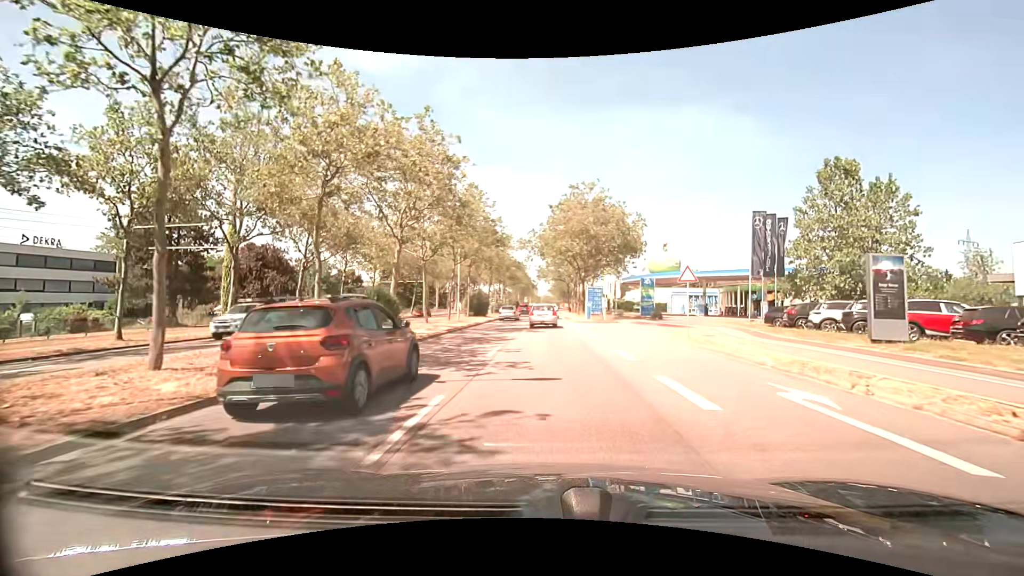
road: primary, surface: asphalt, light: Day
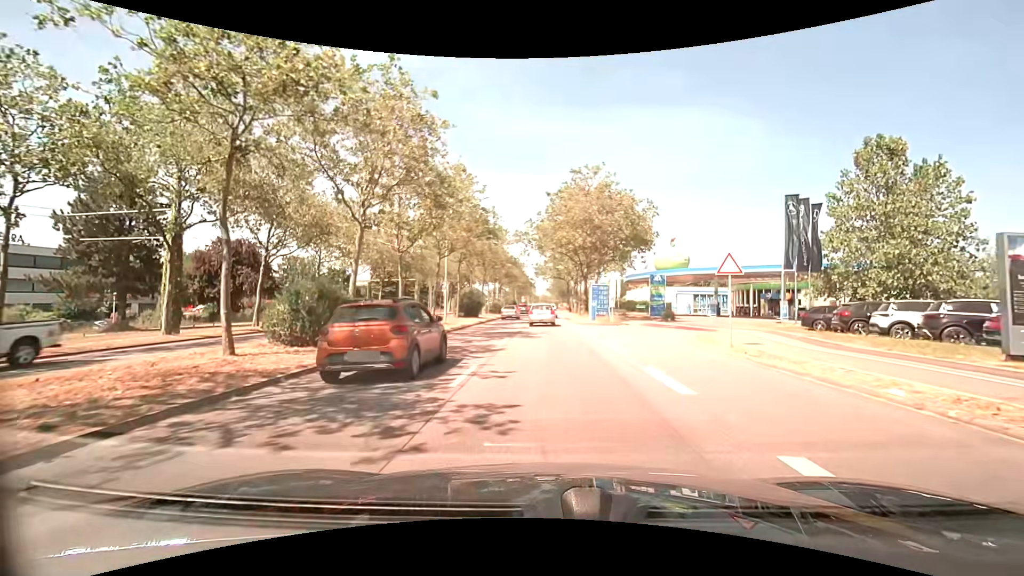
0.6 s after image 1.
(0.0, +5.1) m; 0°
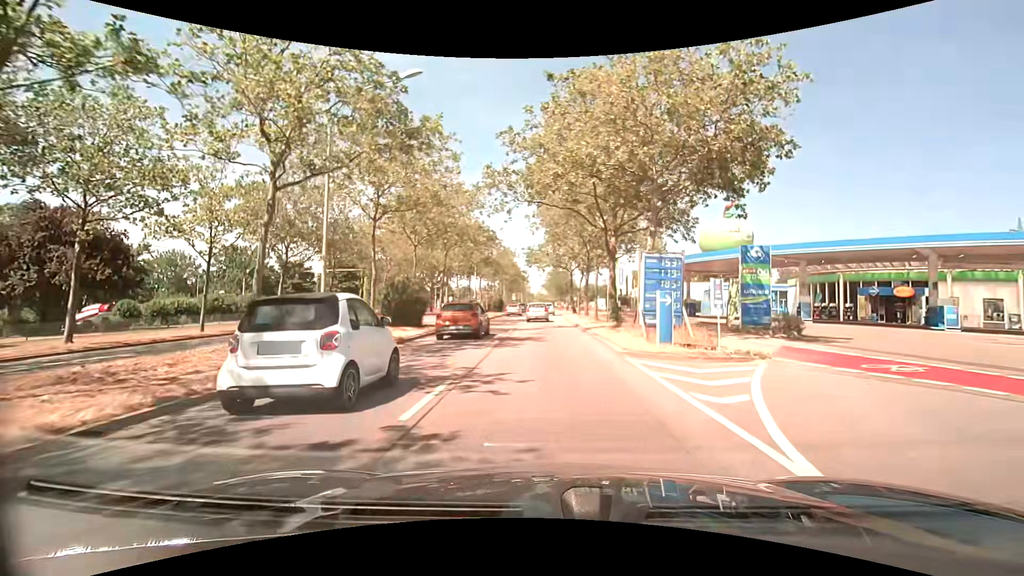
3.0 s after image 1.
(0.0, +20.9) m; 0°
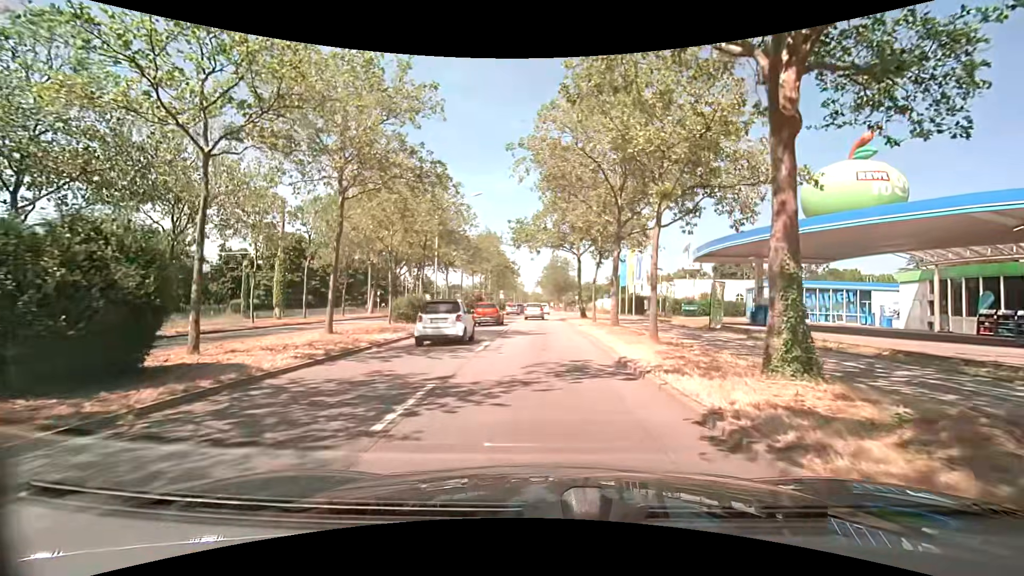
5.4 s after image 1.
(+0.2, +18.6) m; +1°
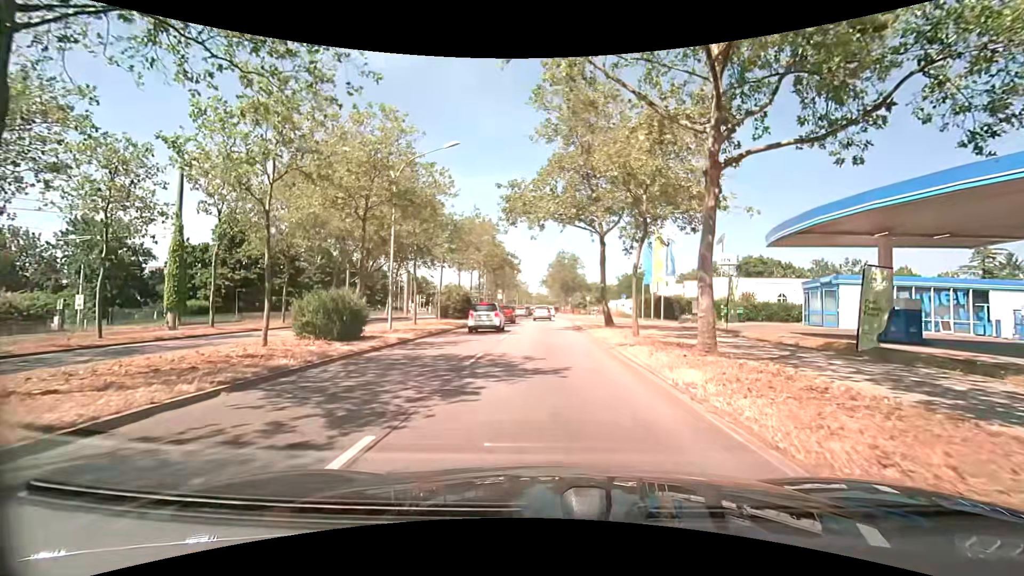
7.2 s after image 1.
(-0.2, +12.3) m; -1°
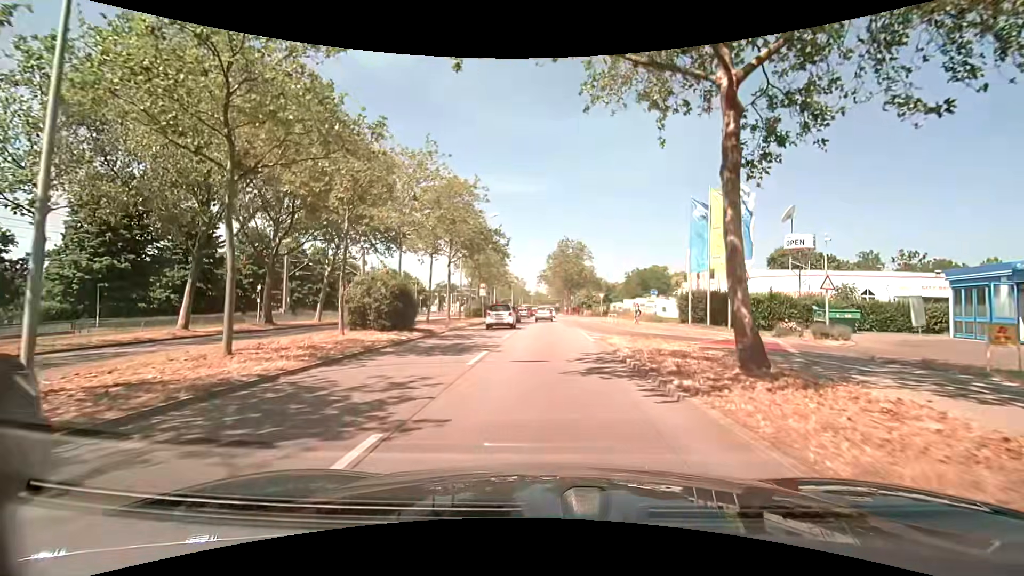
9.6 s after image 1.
(-0.2, +18.4) m; -1°
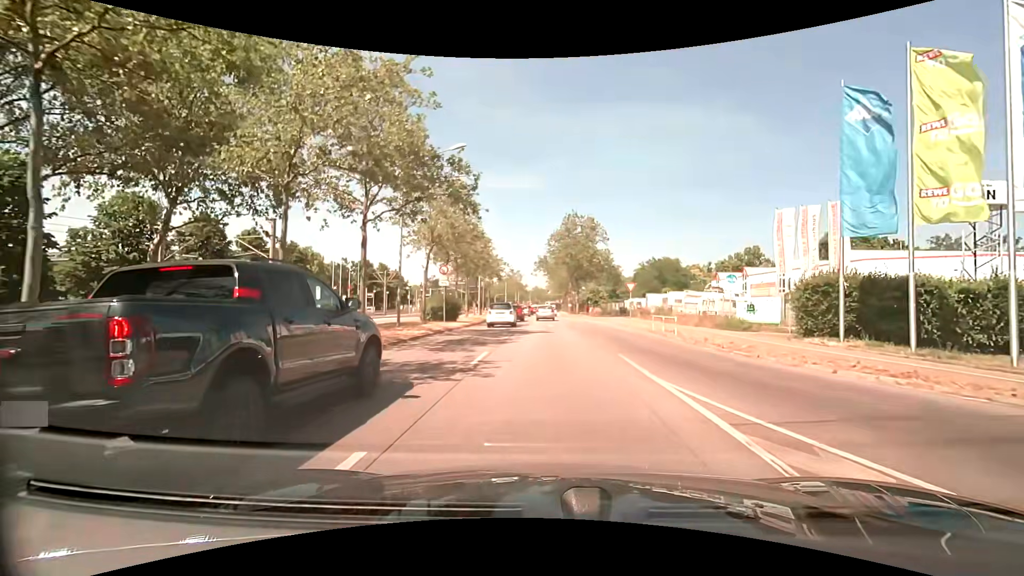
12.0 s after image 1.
(+0.3, +19.0) m; +1°
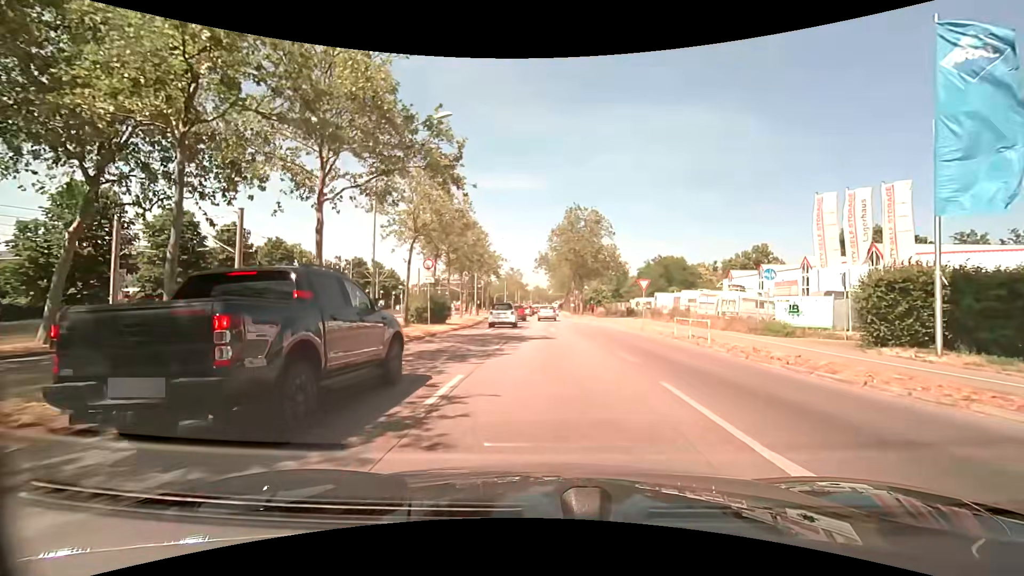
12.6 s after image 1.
(0.0, +4.3) m; -1°
